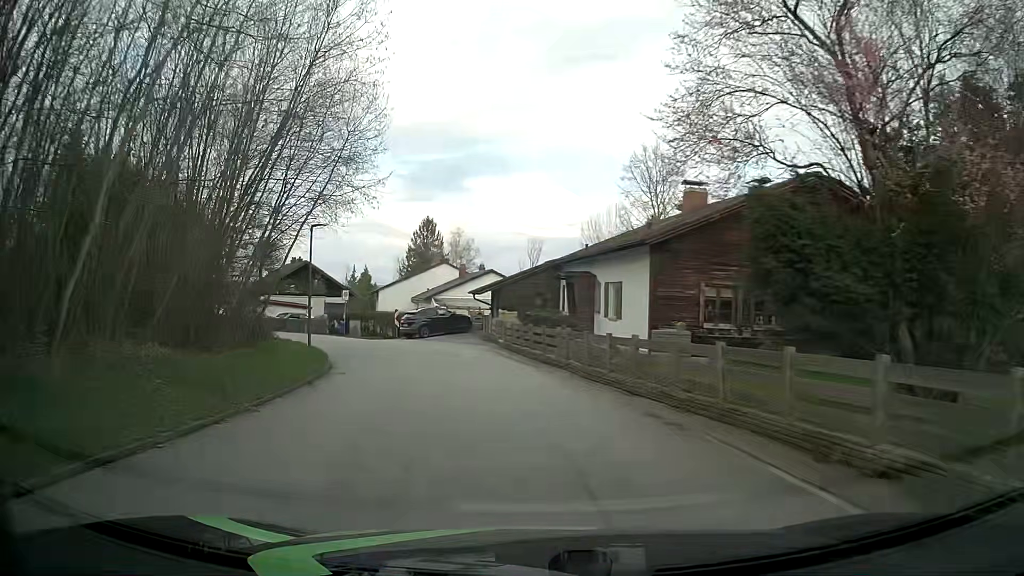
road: residential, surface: asphalt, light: Day
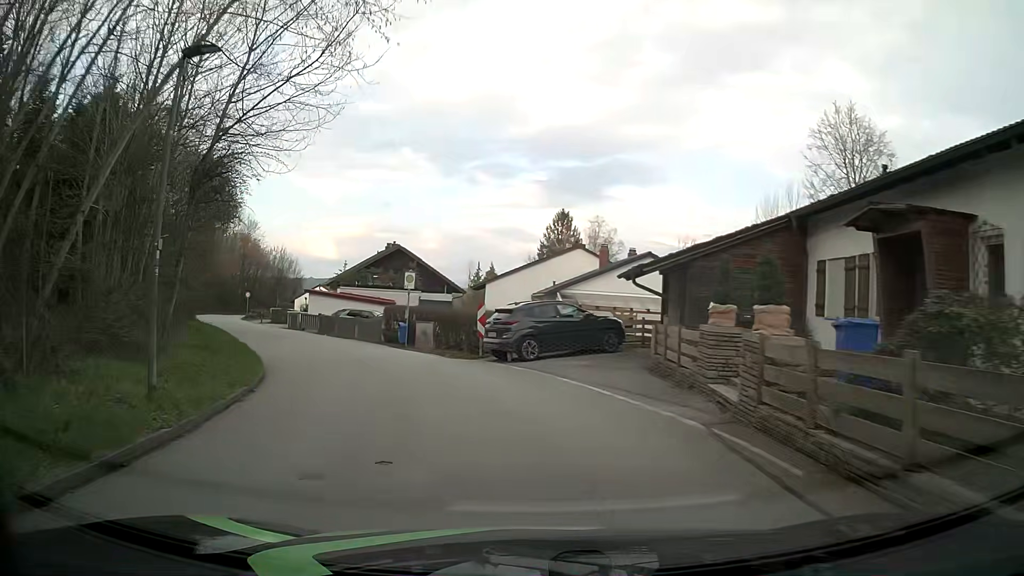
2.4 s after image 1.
(-1.5, +18.3) m; -11°
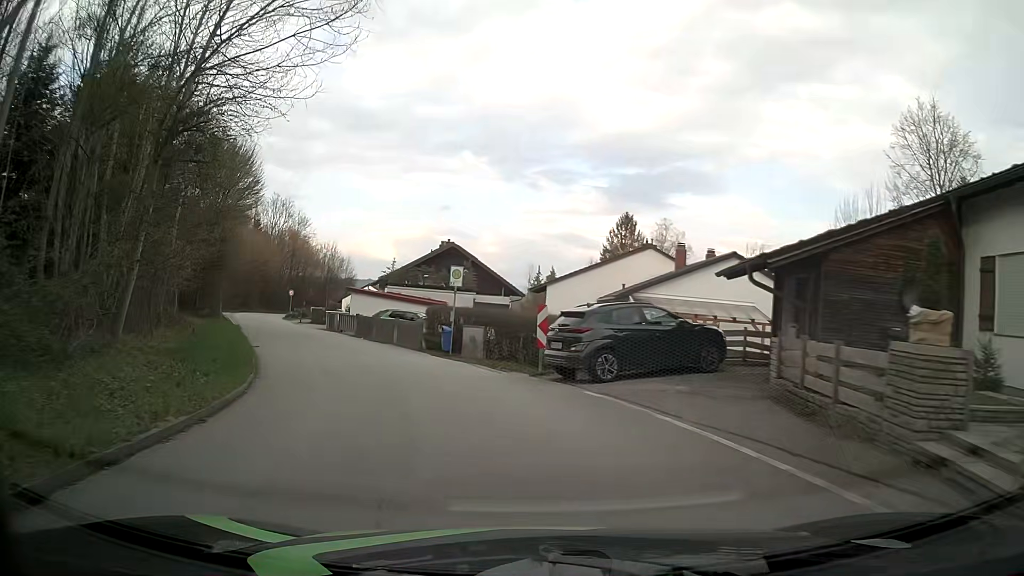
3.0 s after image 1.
(-0.2, +4.5) m; -7°
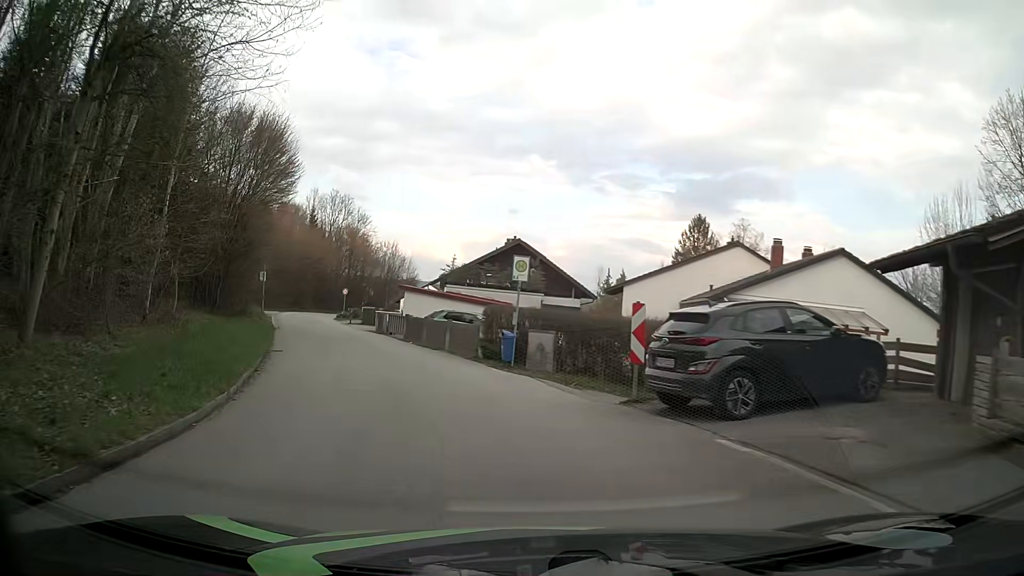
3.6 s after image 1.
(-0.1, +4.5) m; -4°
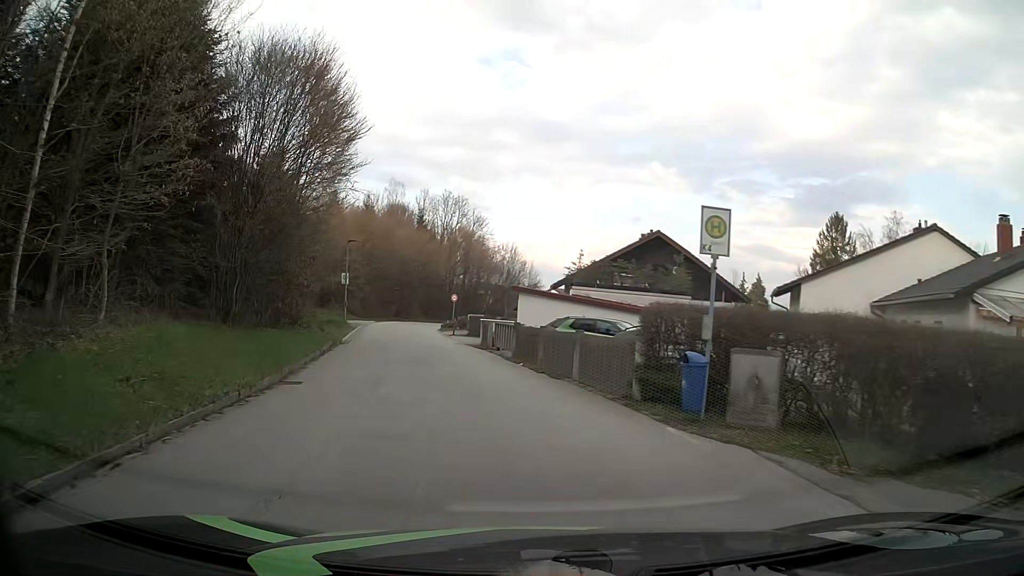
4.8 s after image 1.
(-0.7, +8.9) m; -10°
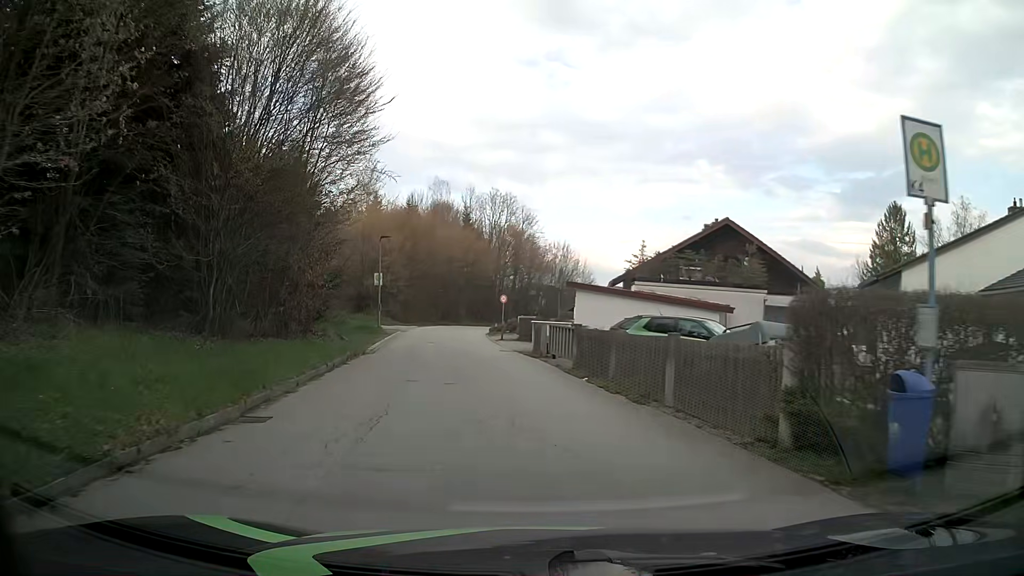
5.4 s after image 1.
(-0.2, +4.5) m; -5°
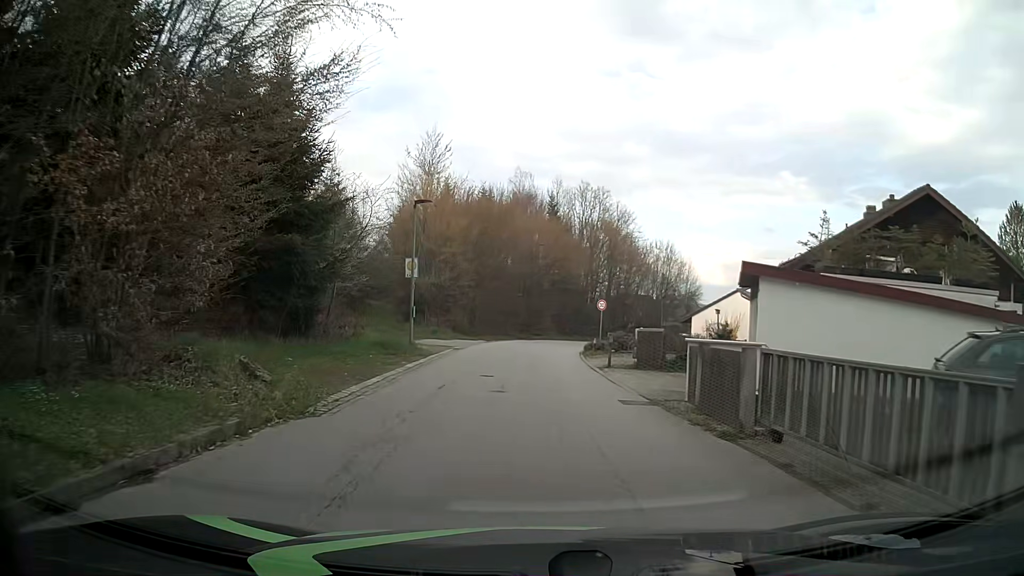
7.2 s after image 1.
(-1.1, +13.3) m; -8°
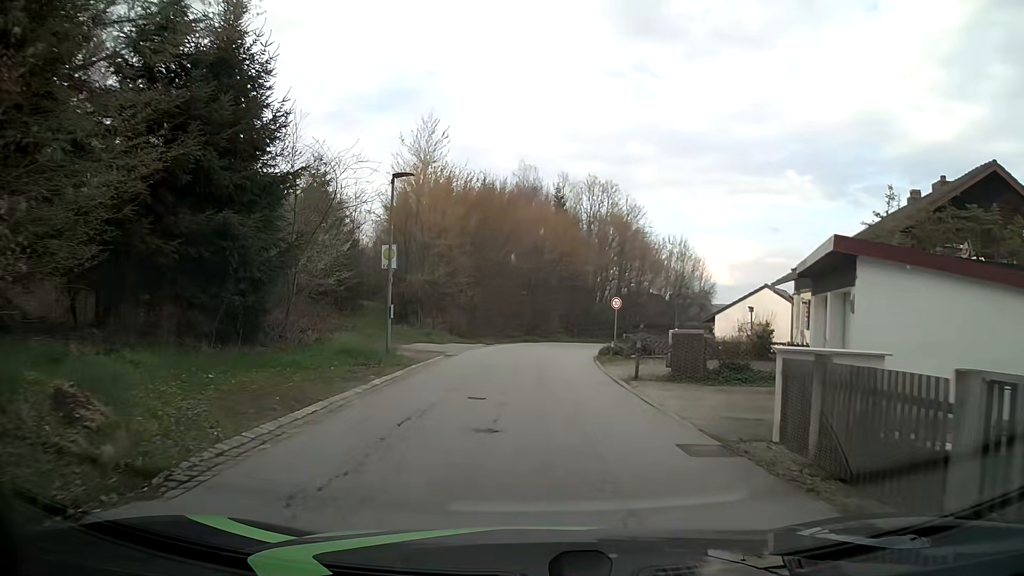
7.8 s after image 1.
(0.0, +4.4) m; +1°
(0, +10) (0, +20) (0, +30) (+2, +40) (+5, +49) (+10, +58) (+16, +66) (+21, +75) (+26, +83) (+29, +93) m
